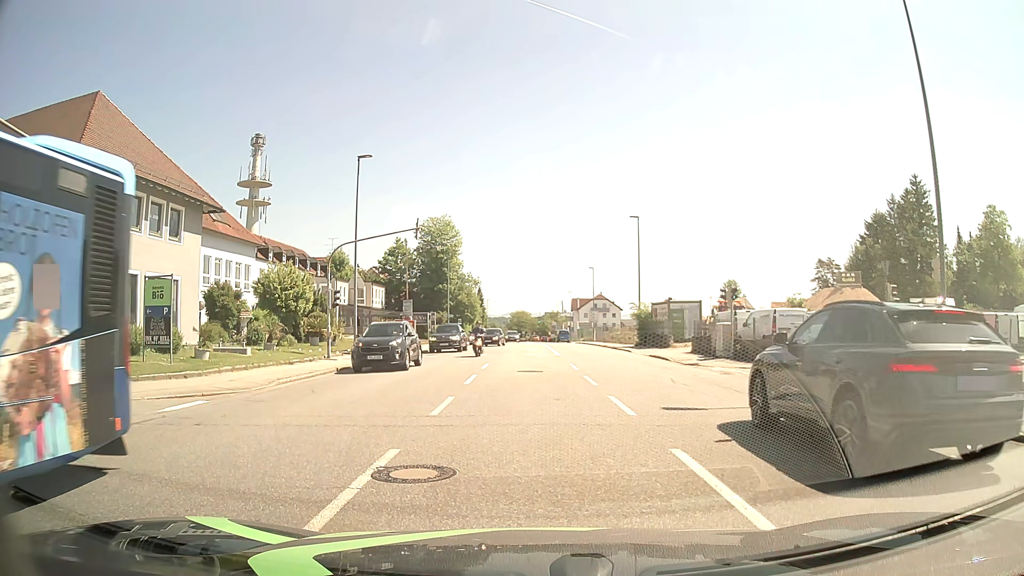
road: tertiary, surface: asphalt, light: Day
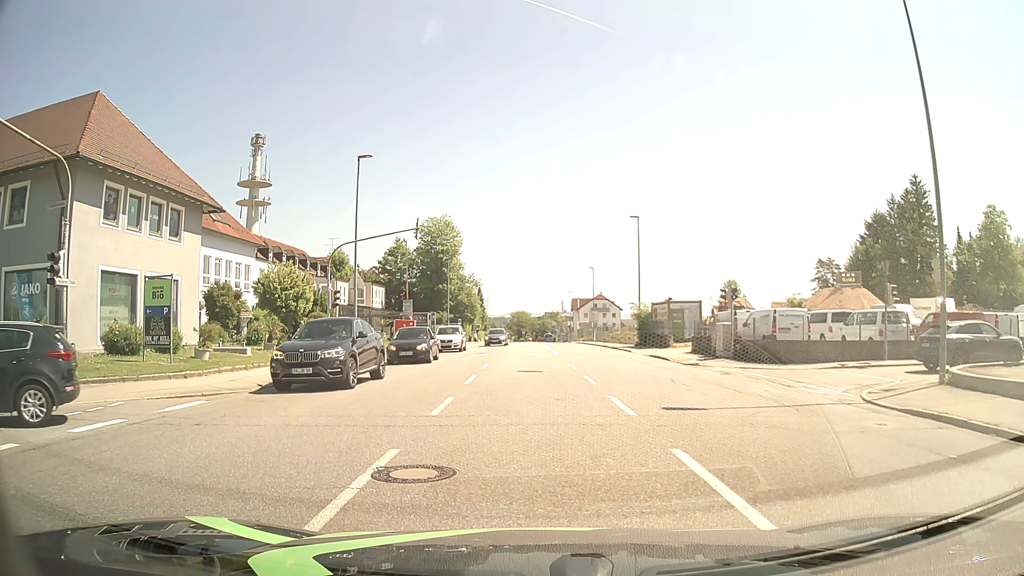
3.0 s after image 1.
(0.0, 0.0) m; 0°
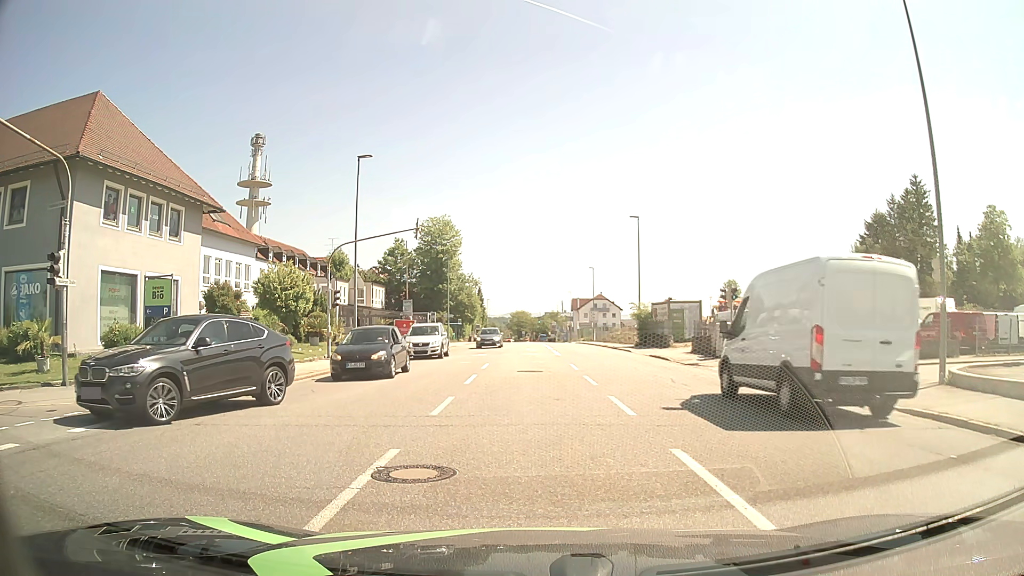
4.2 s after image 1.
(0.0, 0.0) m; 0°
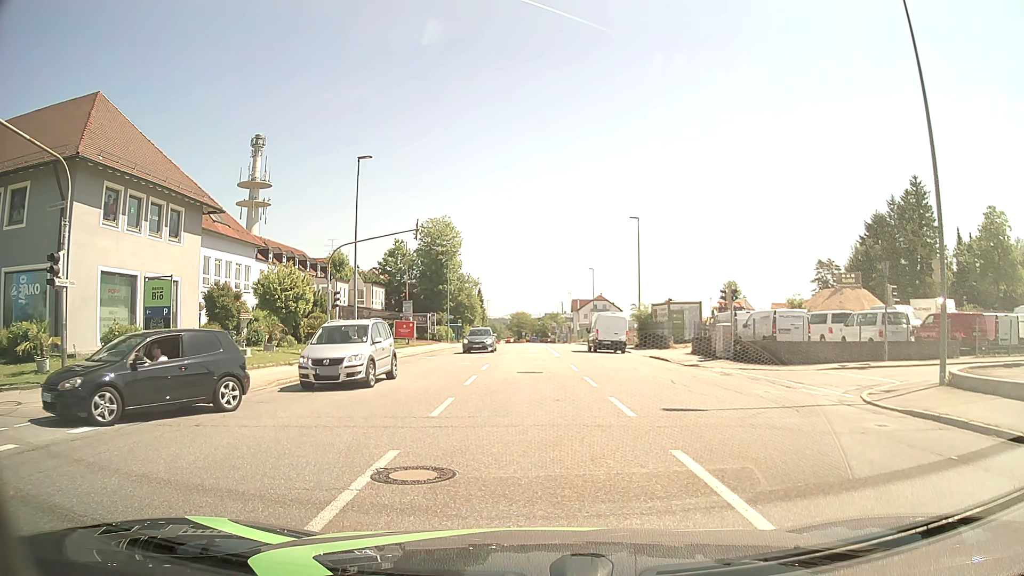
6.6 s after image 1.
(0.0, 0.0) m; 0°
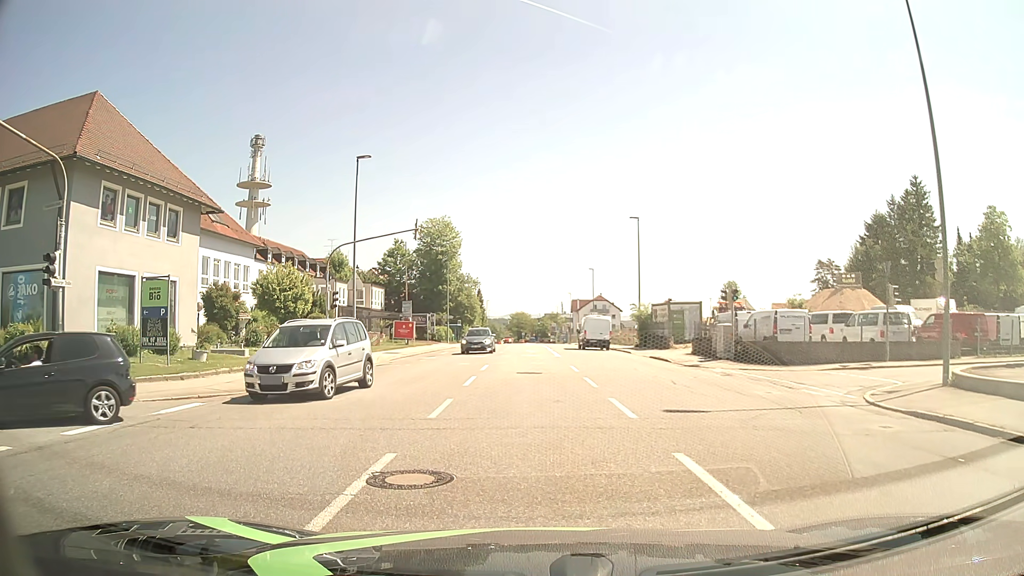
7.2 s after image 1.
(0.0, +0.1) m; 0°
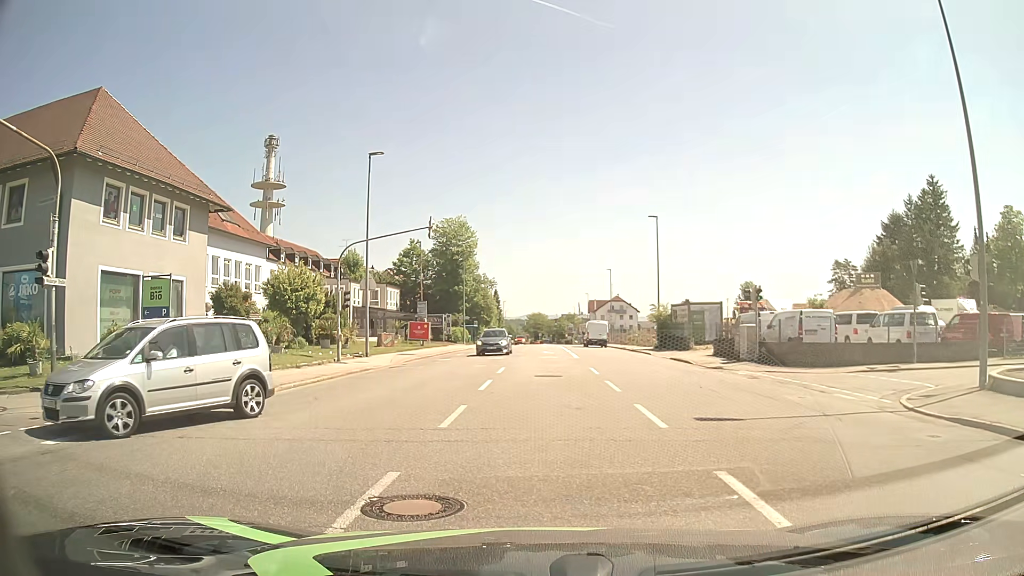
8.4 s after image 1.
(0.0, +1.0) m; 0°
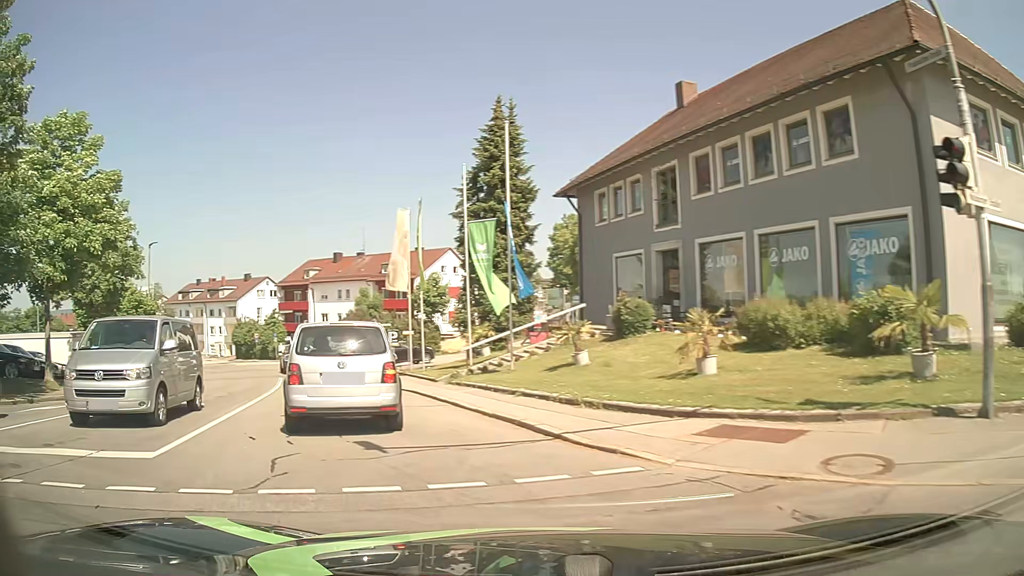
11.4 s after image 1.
(-5.0, +6.5) m; -74°
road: residential
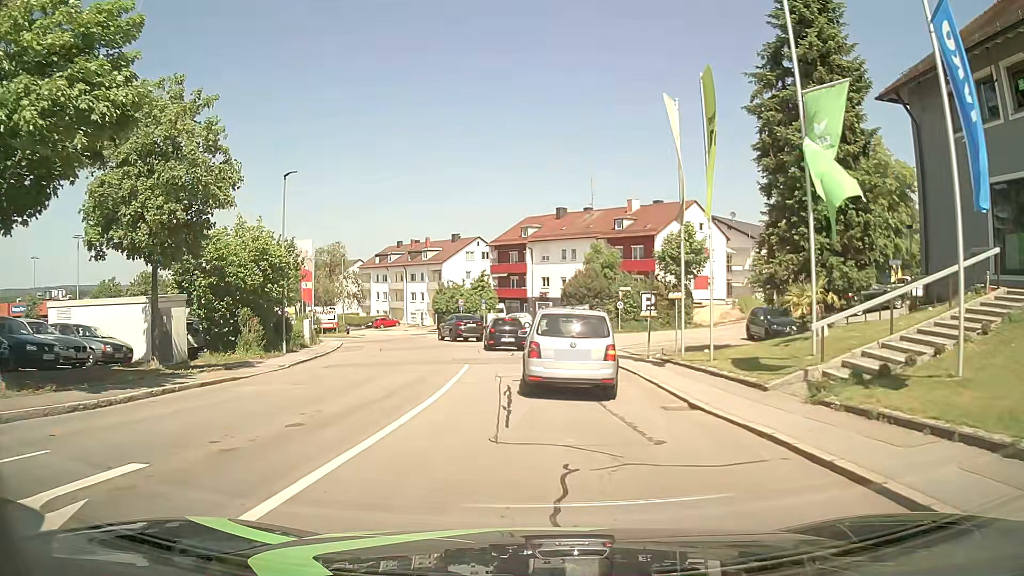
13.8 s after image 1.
(-3.2, +12.6) m; -18°
